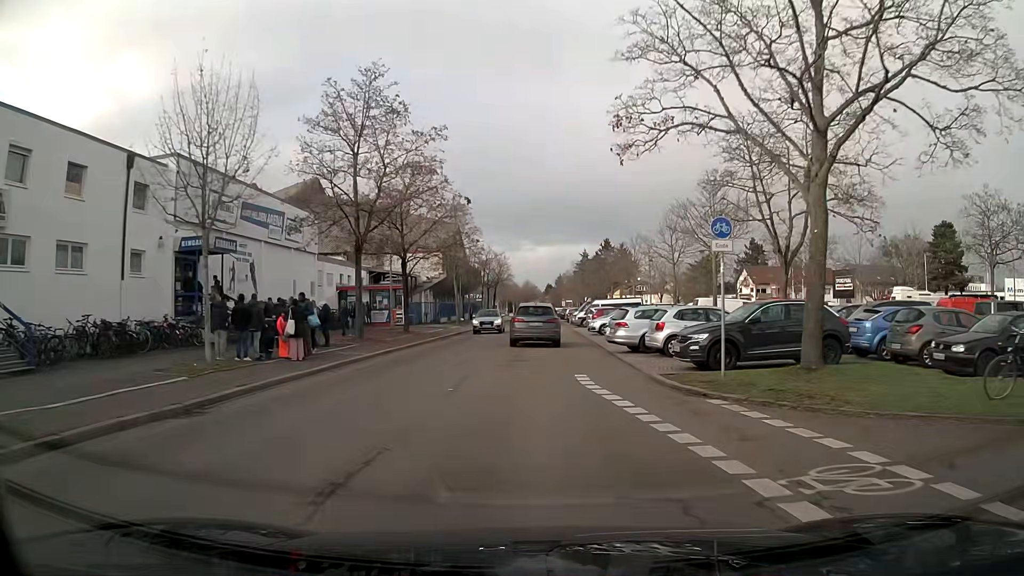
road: residential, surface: asphalt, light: Day
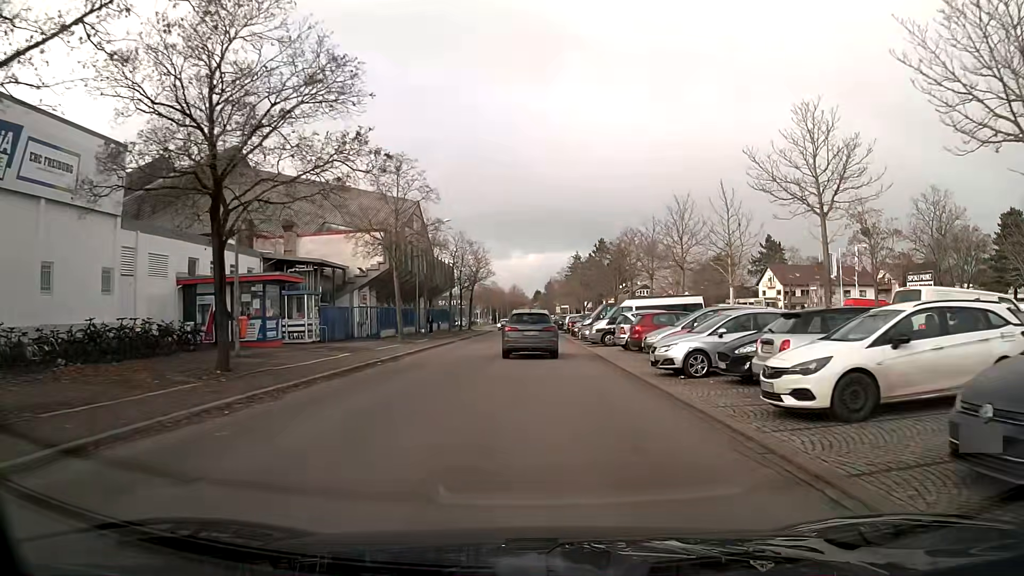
(+0.2, +22.5) m; +1°
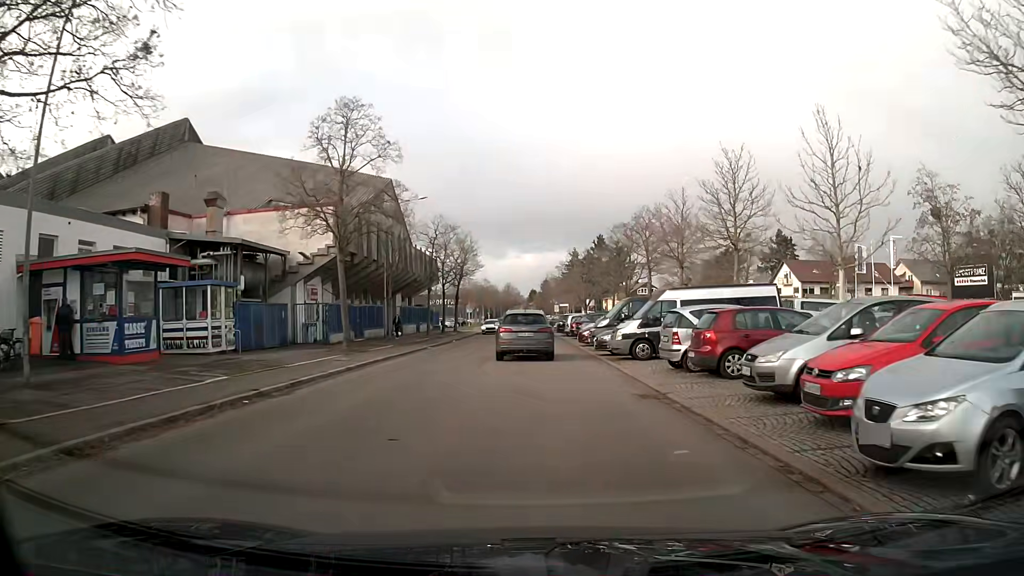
(0.0, +10.5) m; 0°
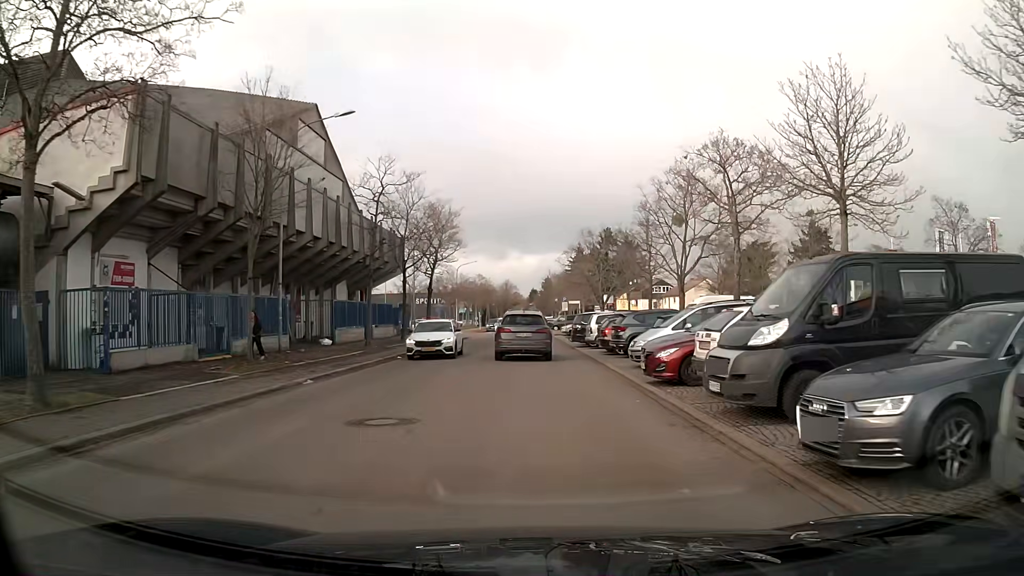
(0.0, +19.2) m; 0°
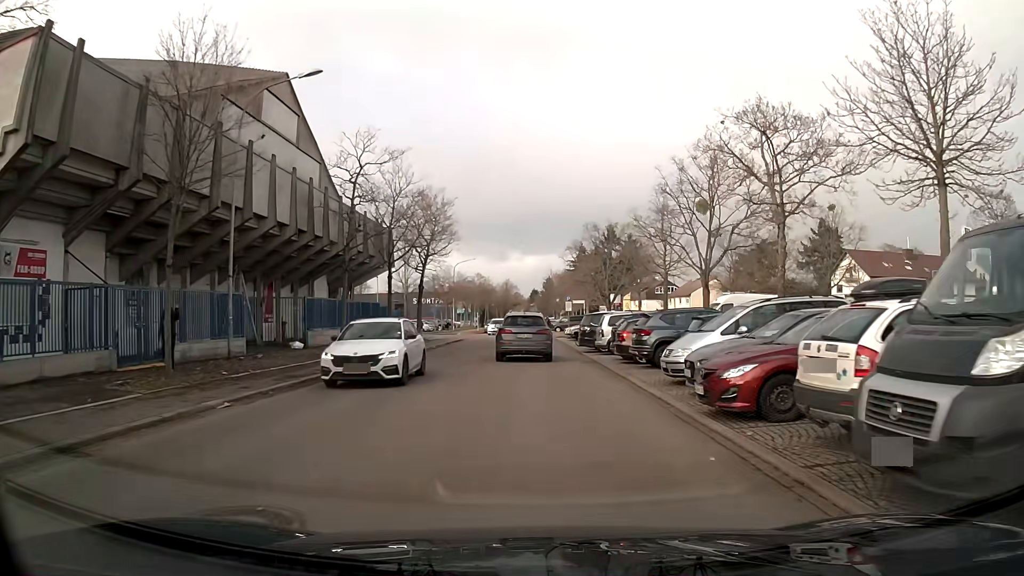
(0.0, +4.7) m; 0°
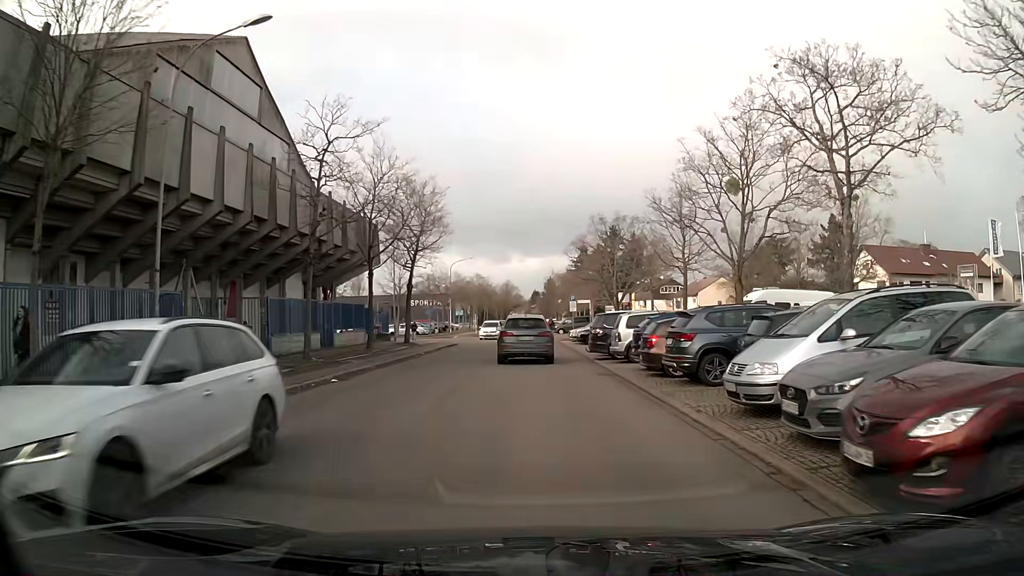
(0.0, +4.8) m; 0°
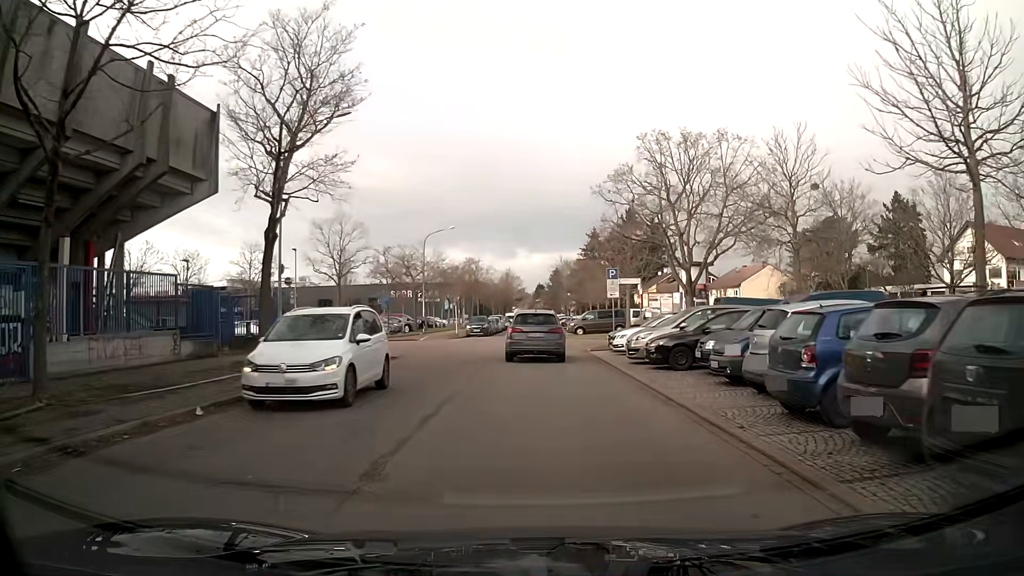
(0.0, +23.7) m; 0°
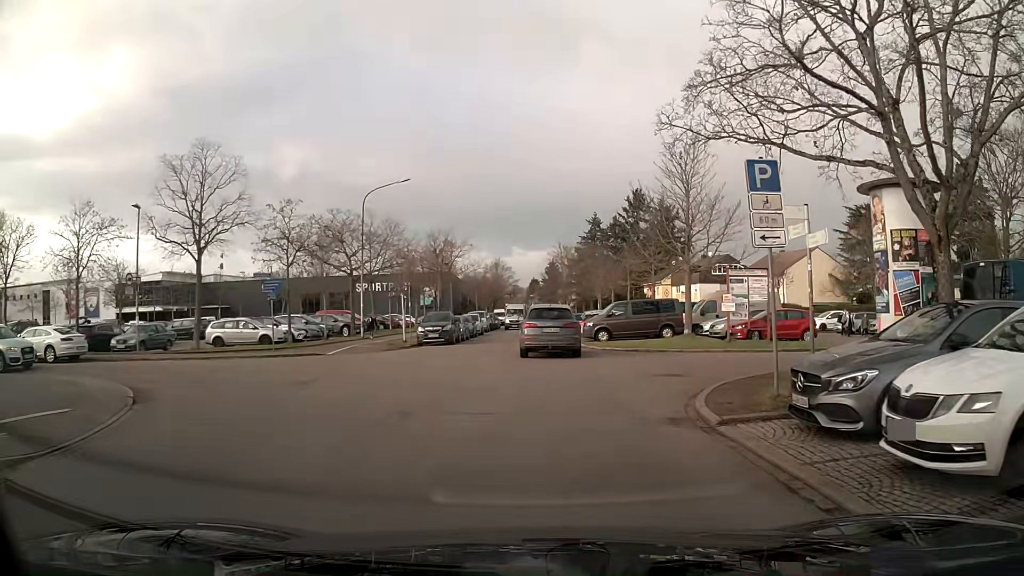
(+0.1, +20.0) m; +1°
(+1, +10) (0, +20) (-1, +30) (-1, +40) (0, +50) (0, +60) (0, +70) (0, +80) (0, +90) (0, +100) m
